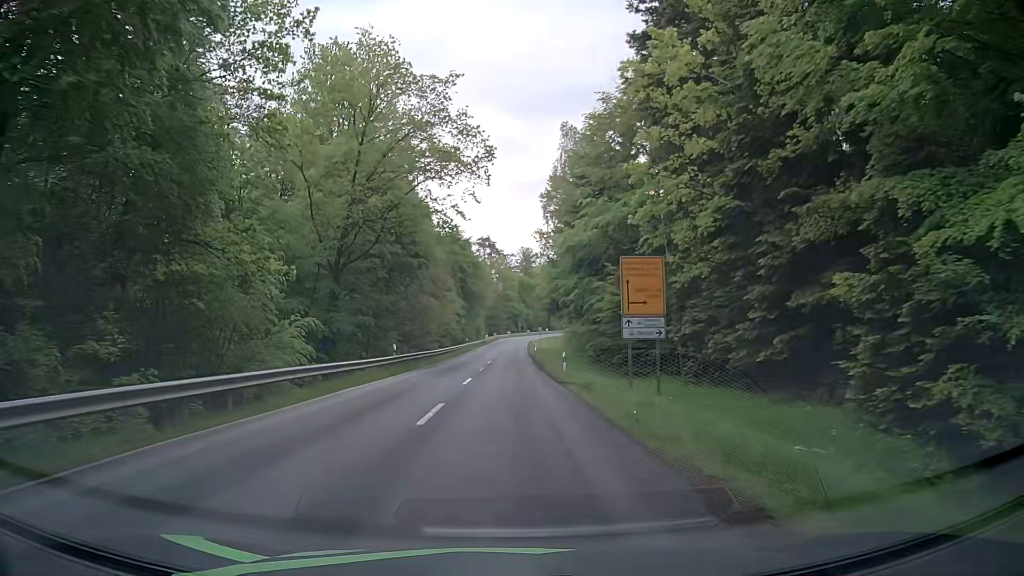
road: secondary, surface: asphalt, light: Day
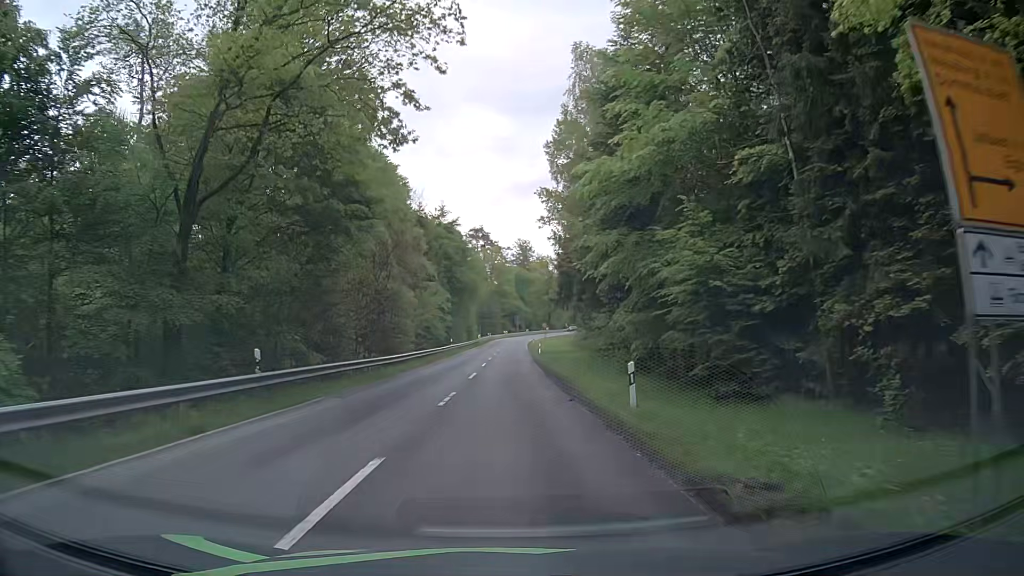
(+0.2, +18.2) m; +1°
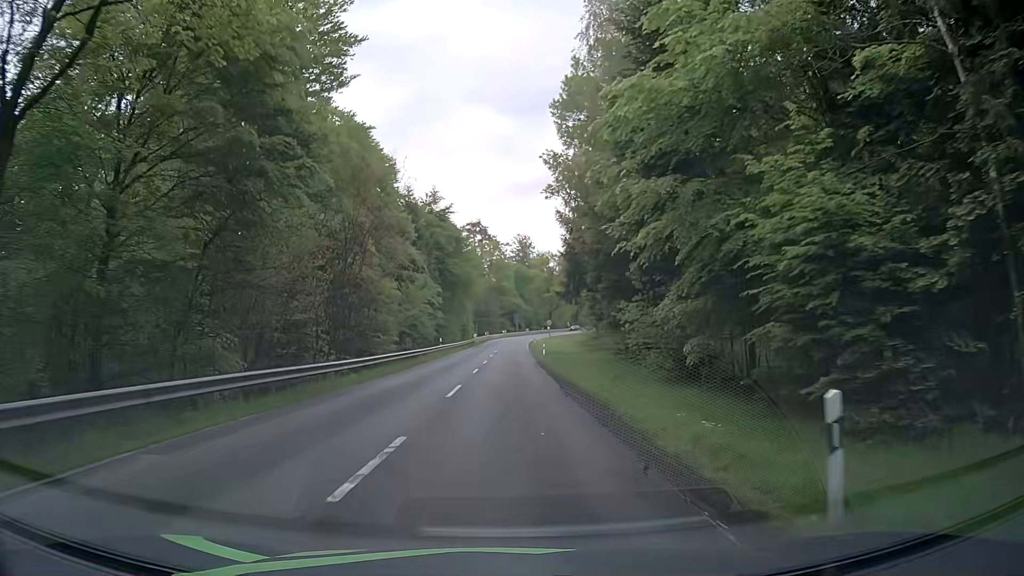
(0.0, +9.1) m; 0°
(0, +10) (0, +20) (0, +30) (0, +40) (0, +50) (0, +60) (0, +70) (+1, +80) (+1, +90) (+1, +100) m
